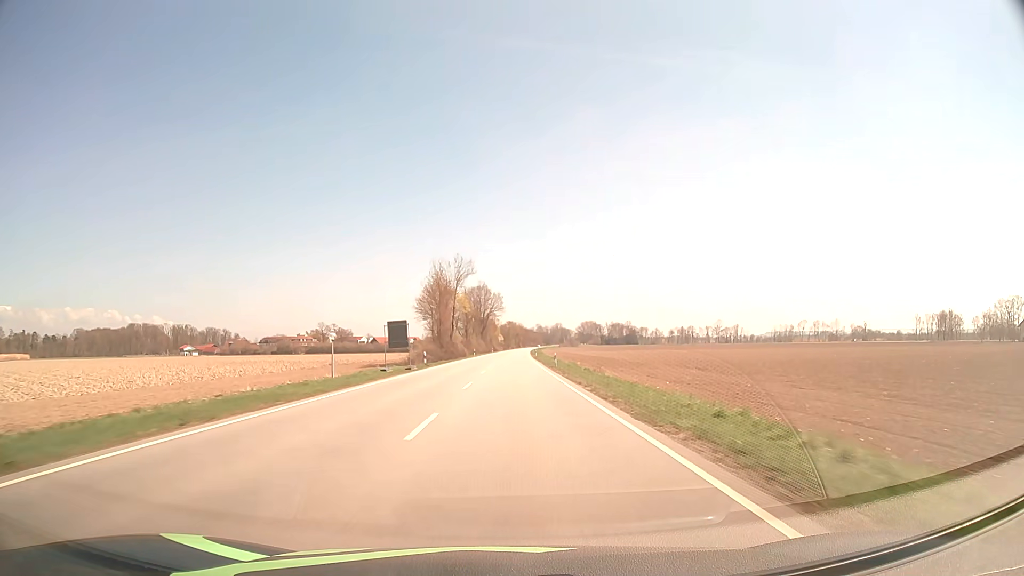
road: secondary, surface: asphalt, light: Day
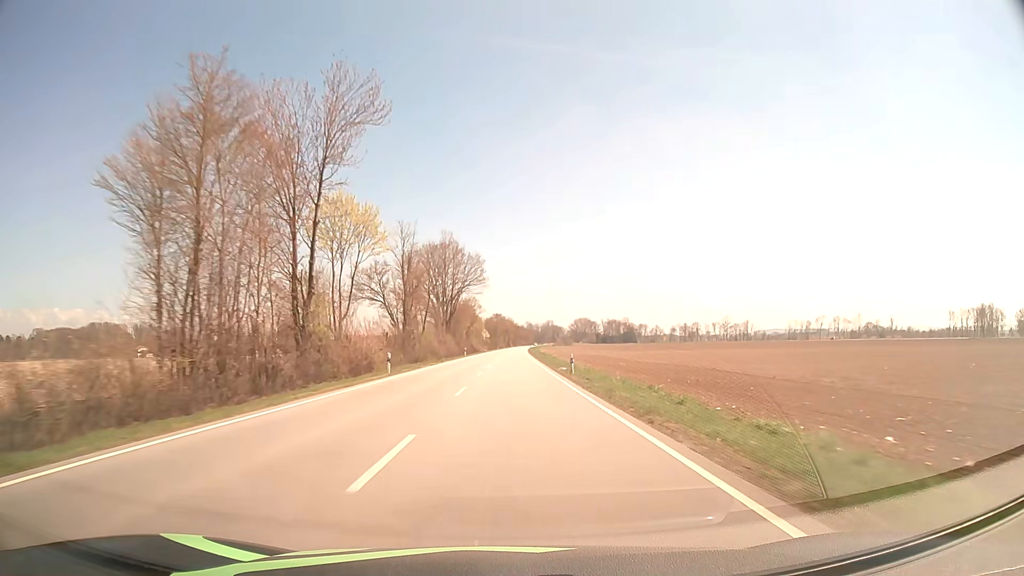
(+0.5, +63.6) m; +1°
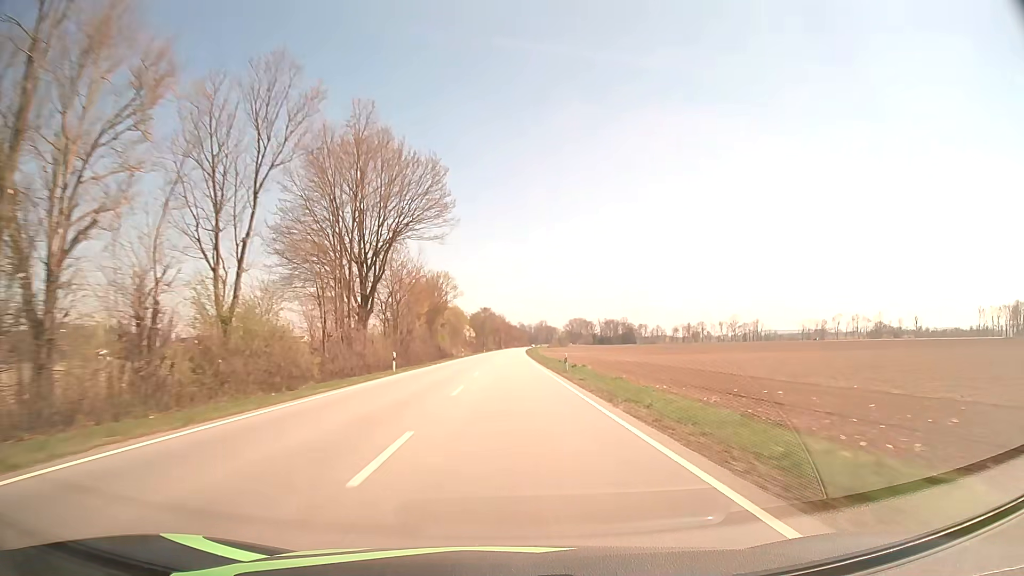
(+0.3, +48.0) m; +1°
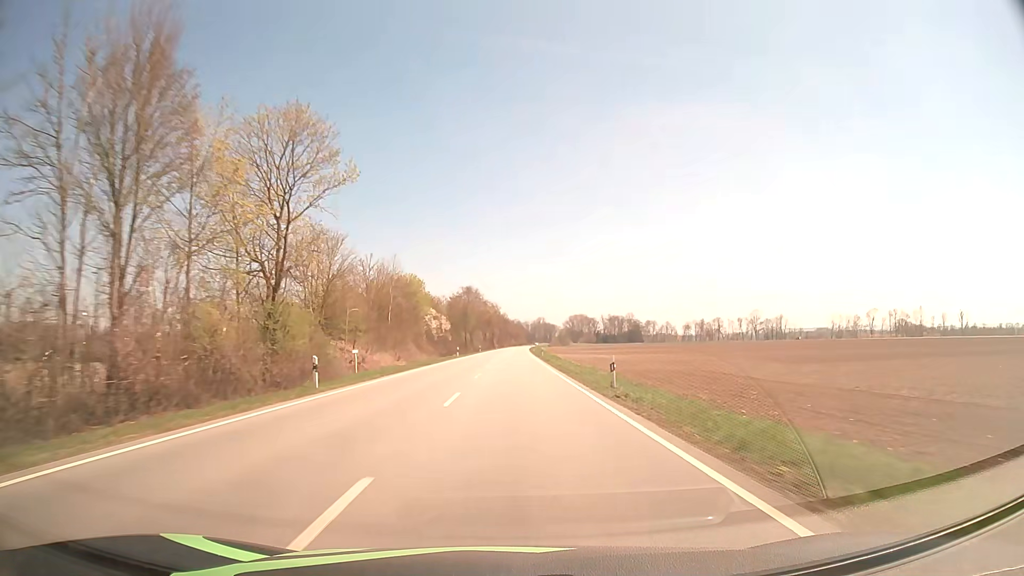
(+0.1, +64.0) m; 0°
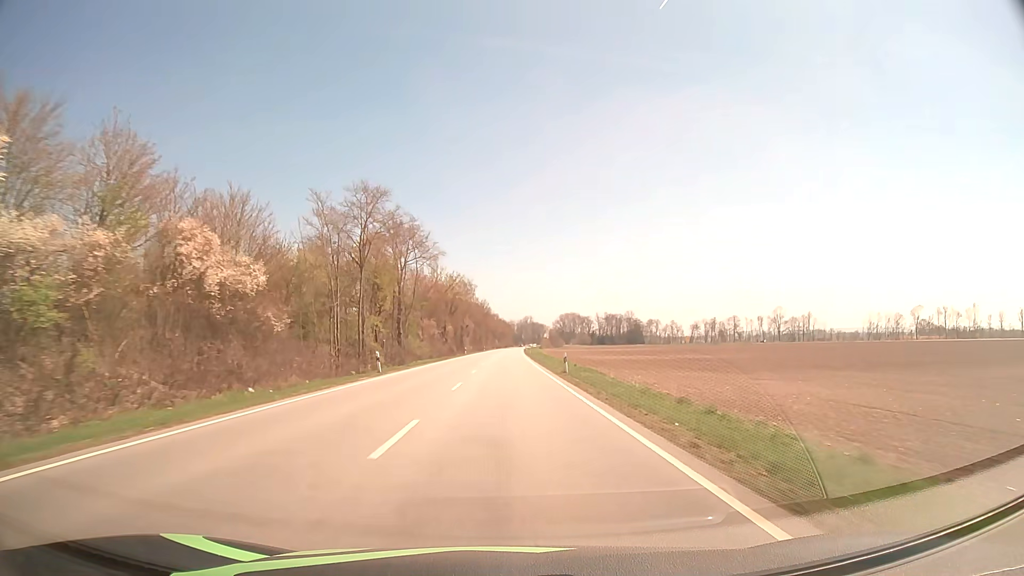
(+0.9, +78.8) m; +1°
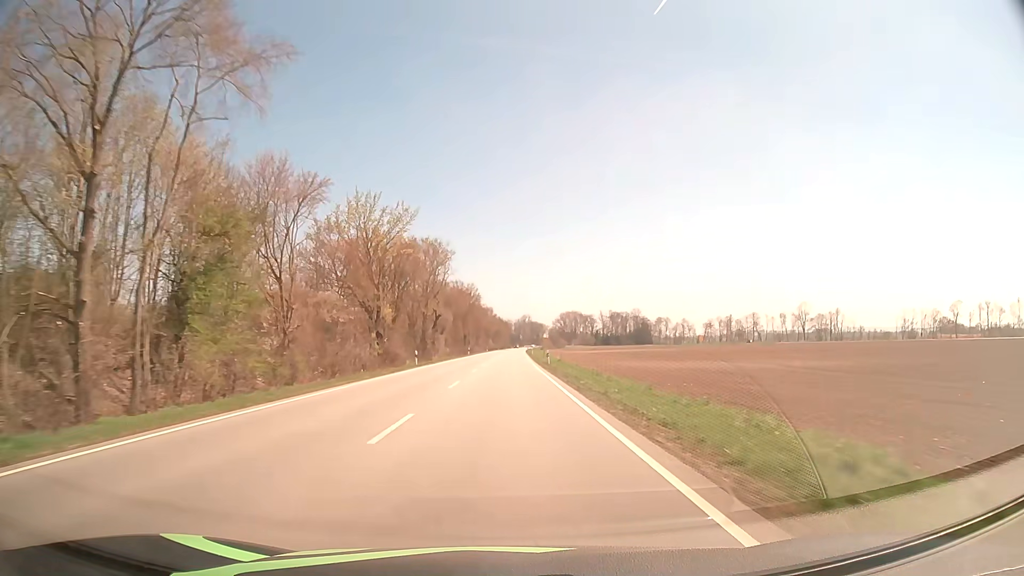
(+0.2, +46.9) m; 0°
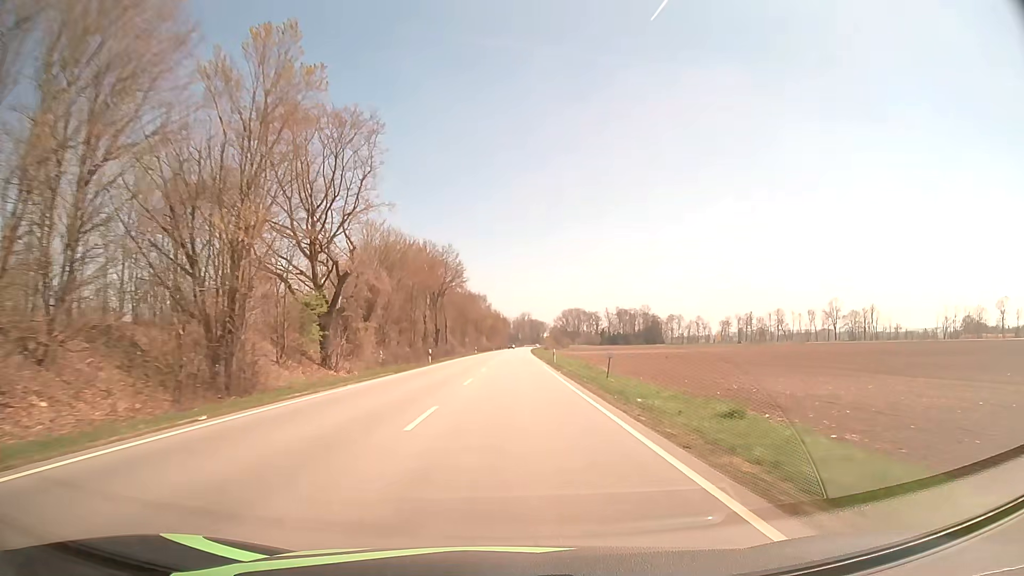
(0.0, +46.7) m; 0°
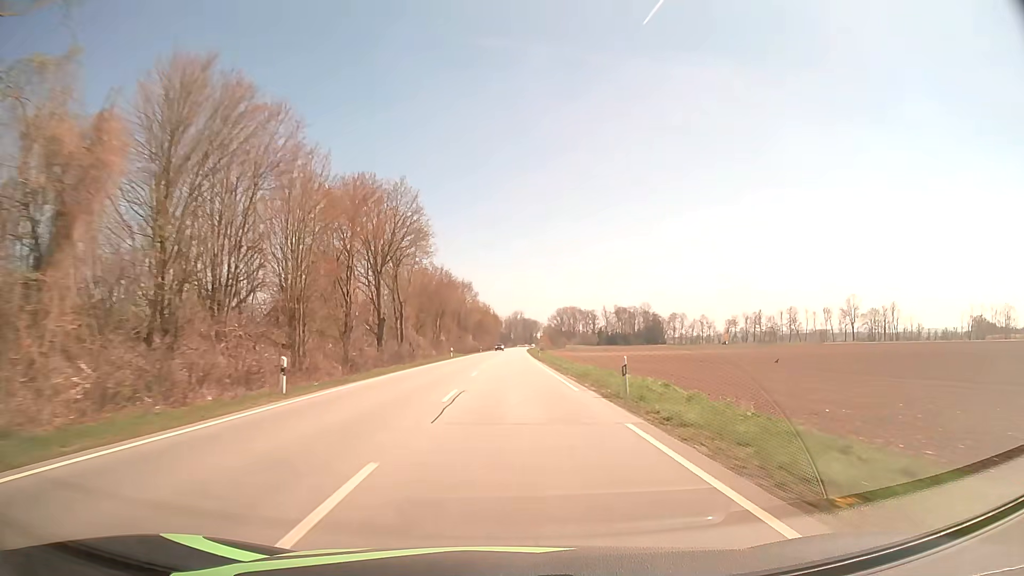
(+0.2, +31.0) m; +1°
(0, +10) (0, +20) (0, +30) (0, +40) (0, +50) (0, +60) (0, +70) (+1, +80) (+1, +90) (+1, +100) m
